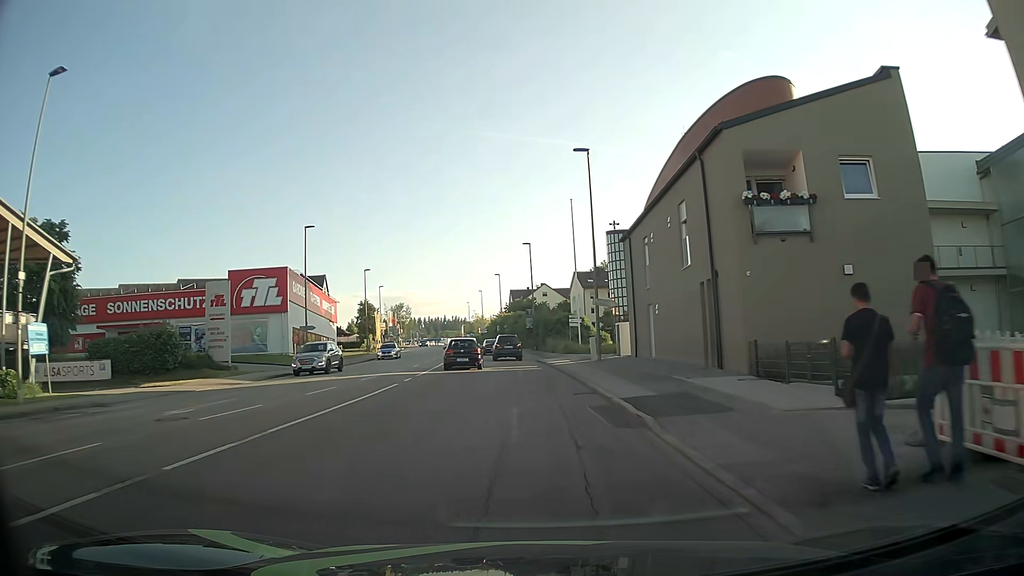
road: tertiary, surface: asphalt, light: Day
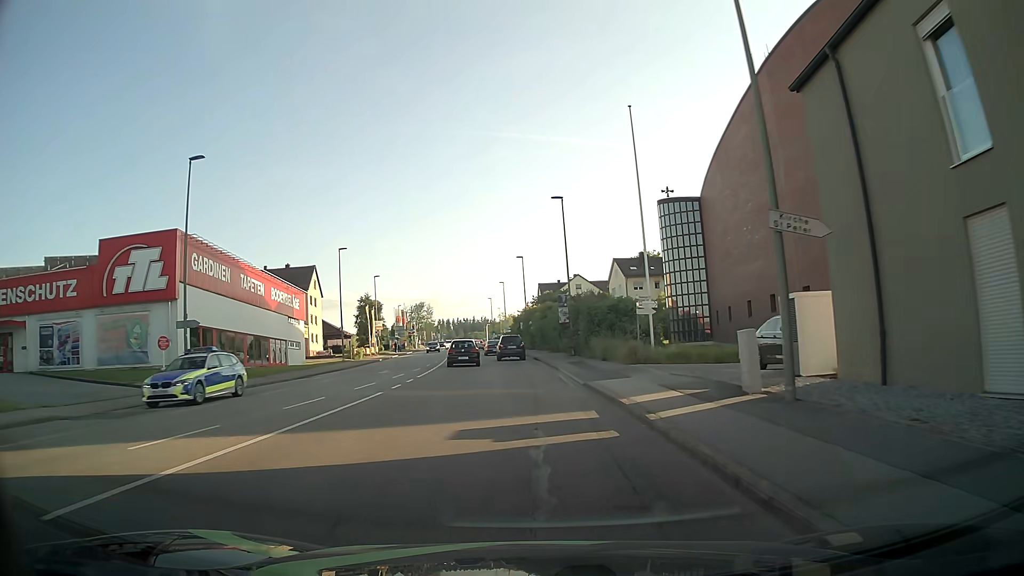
(-0.8, +21.5) m; -3°
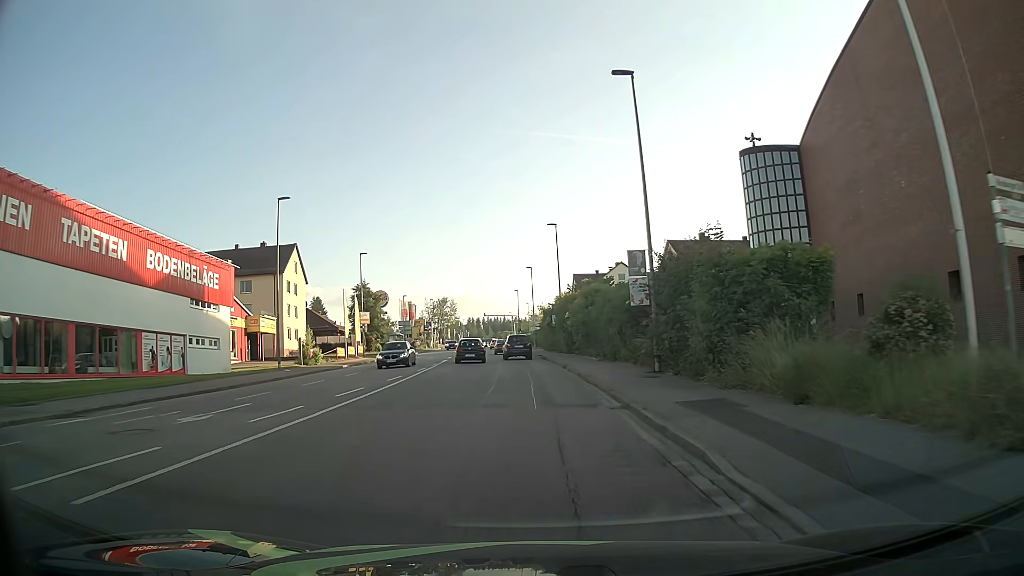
(-0.5, +21.5) m; -3°
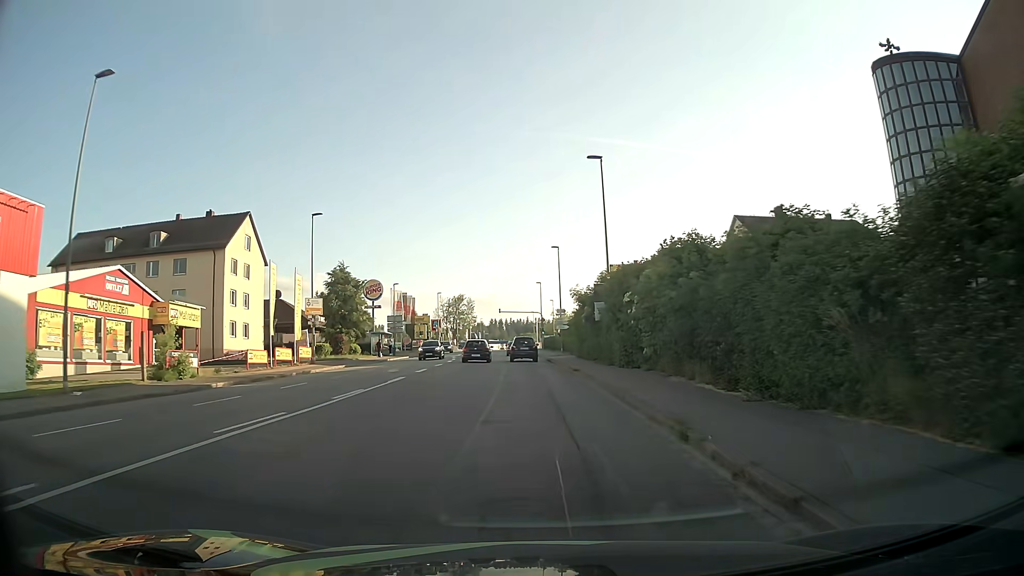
(-0.3, +21.4) m; -2°
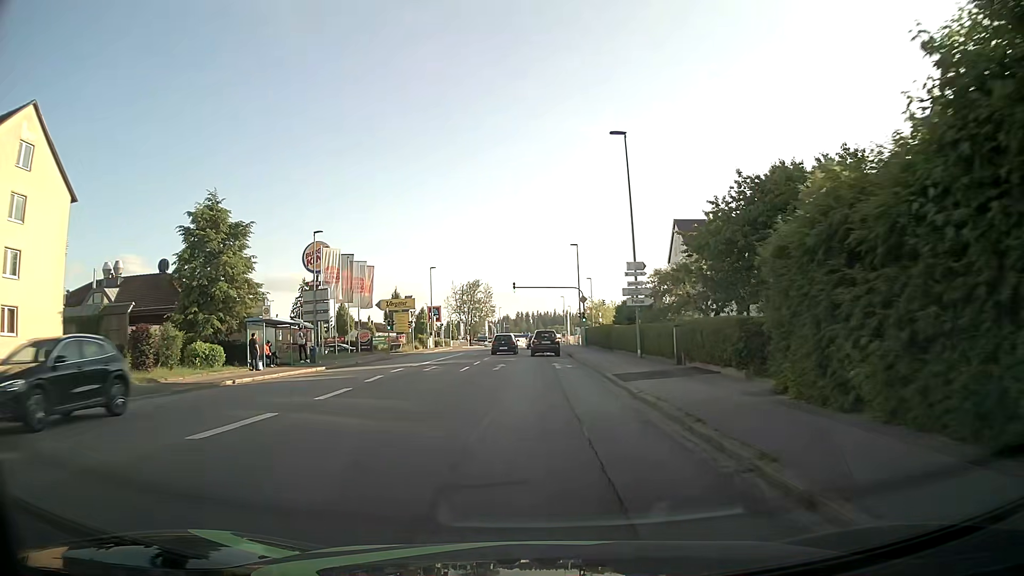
(-0.7, +35.8) m; -2°
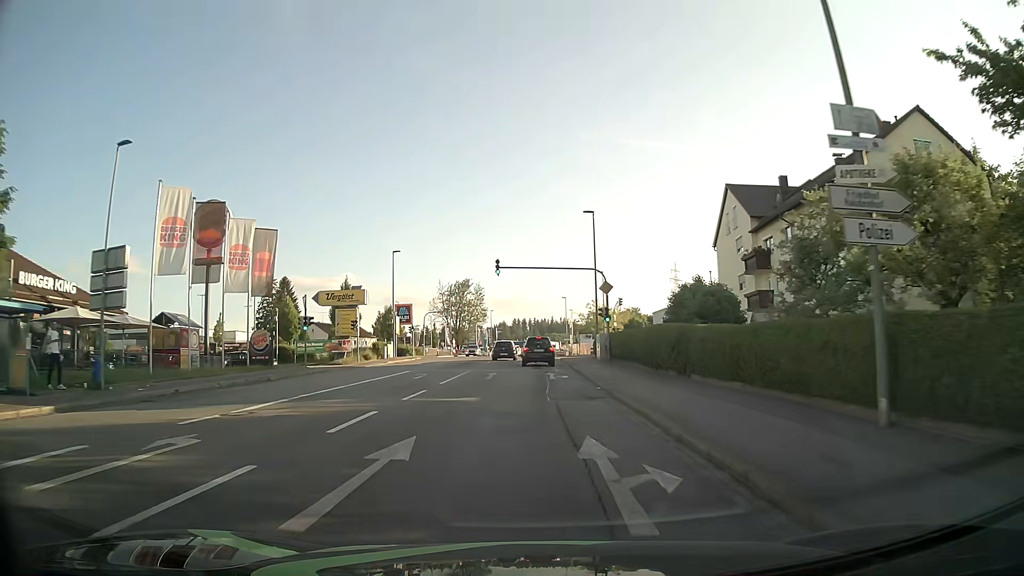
(+0.1, +21.8) m; 0°
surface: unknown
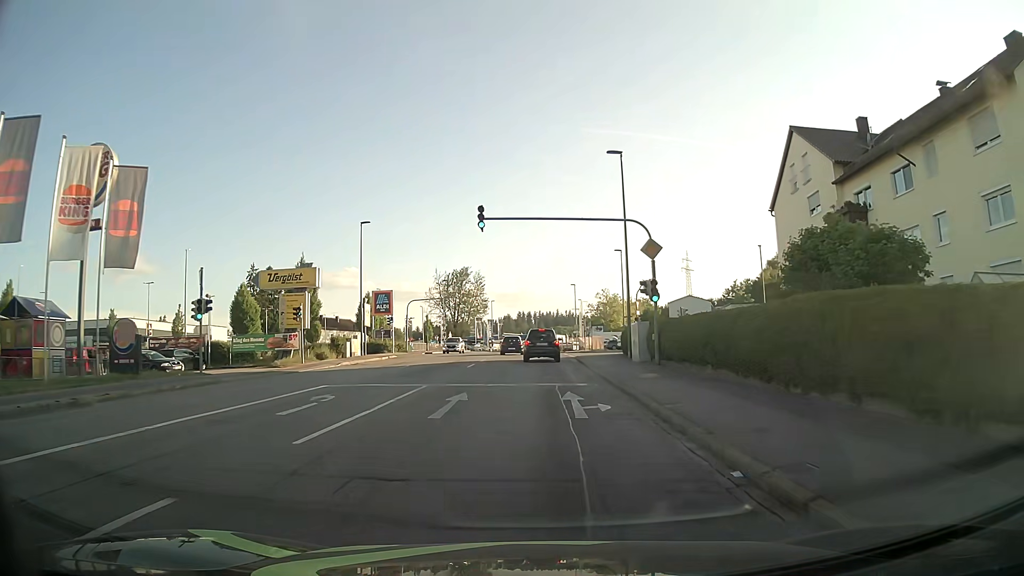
(0.0, +13.6) m; 0°
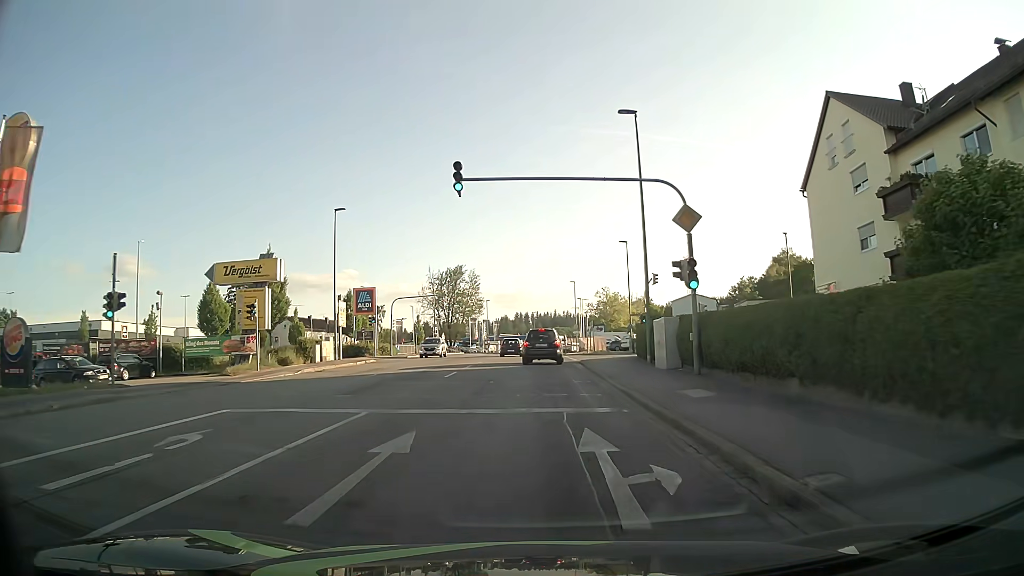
(0.0, +6.2) m; 0°
(0, +10) (0, +20) (0, +30) (0, +40) (0, +50) (0, +60) (0, +70) (0, +80) (0, +90) (+1, +100) m
